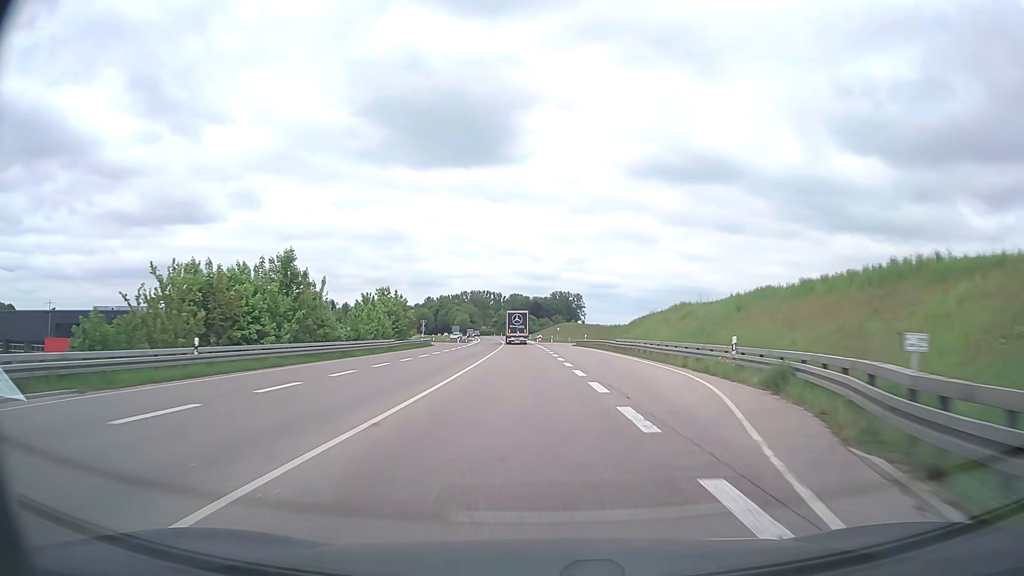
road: trunk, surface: asphalt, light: Day
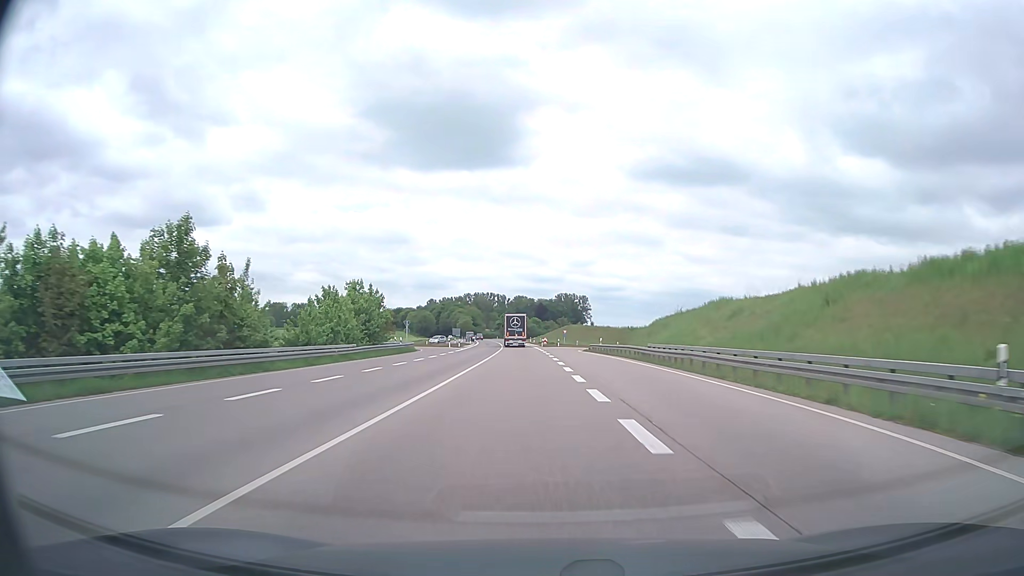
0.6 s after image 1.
(-0.1, +13.5) m; -1°
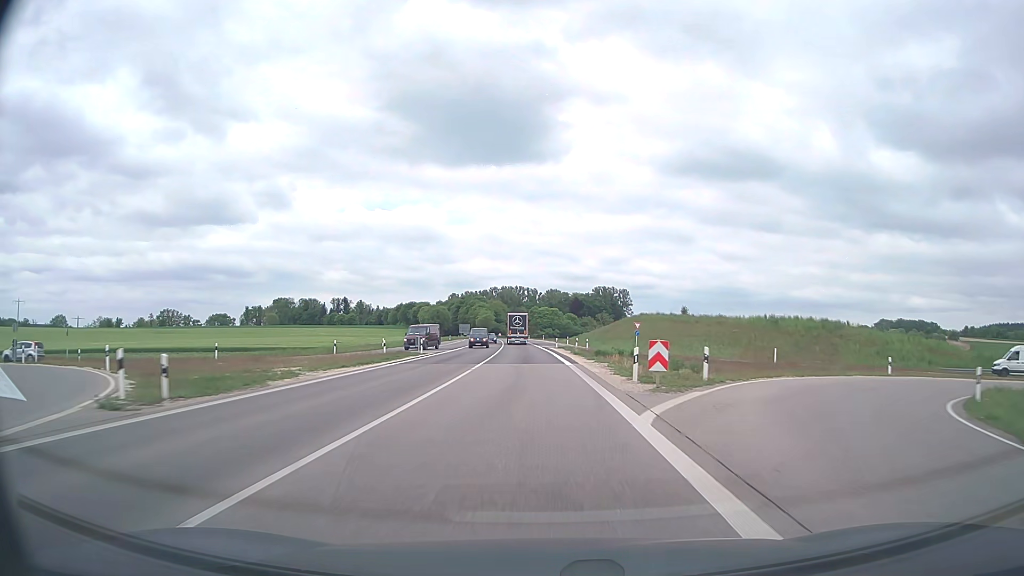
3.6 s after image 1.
(-1.6, +69.9) m; -3°
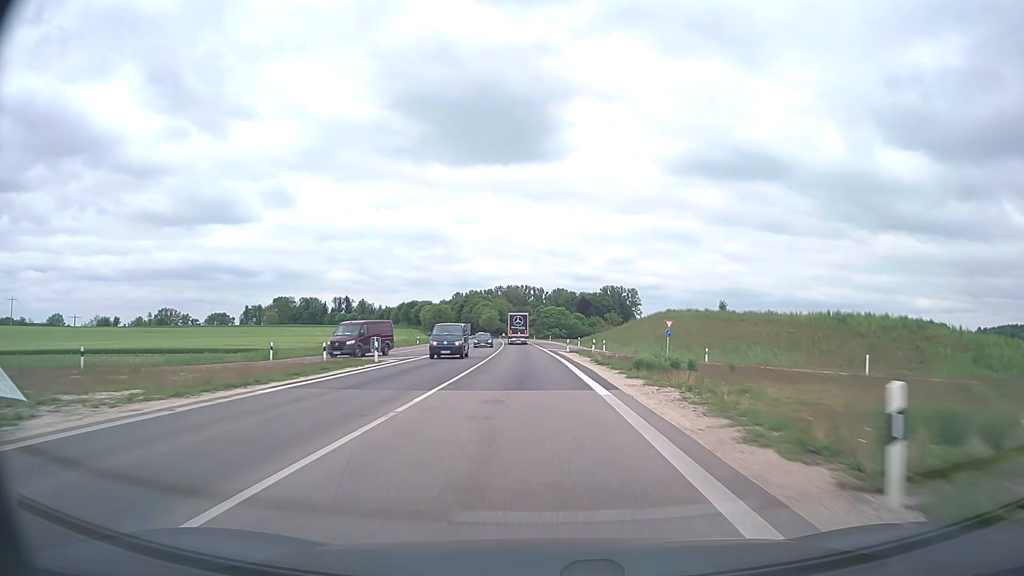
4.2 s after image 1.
(-0.1, +14.5) m; -1°
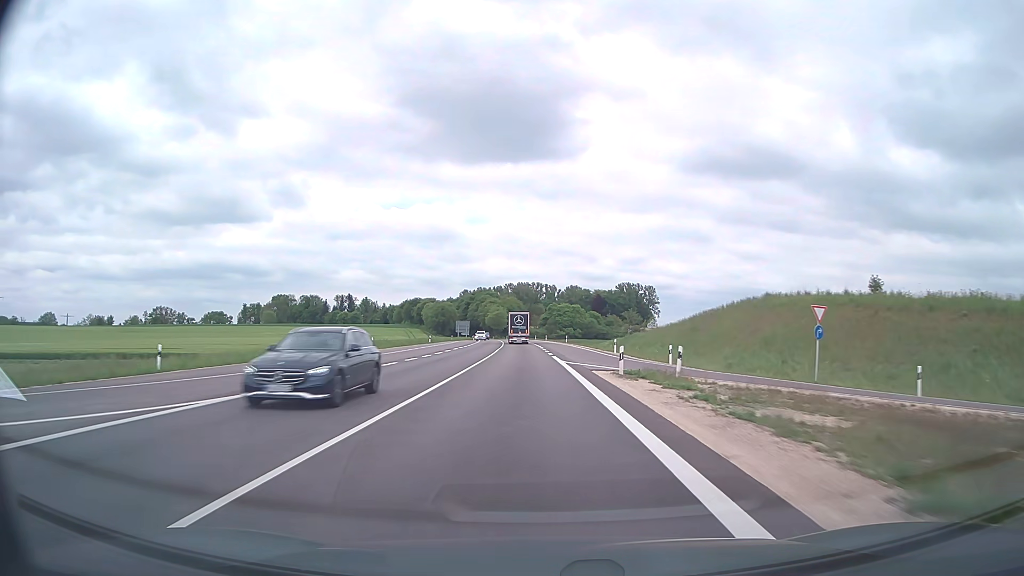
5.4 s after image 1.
(-0.2, +29.4) m; -1°
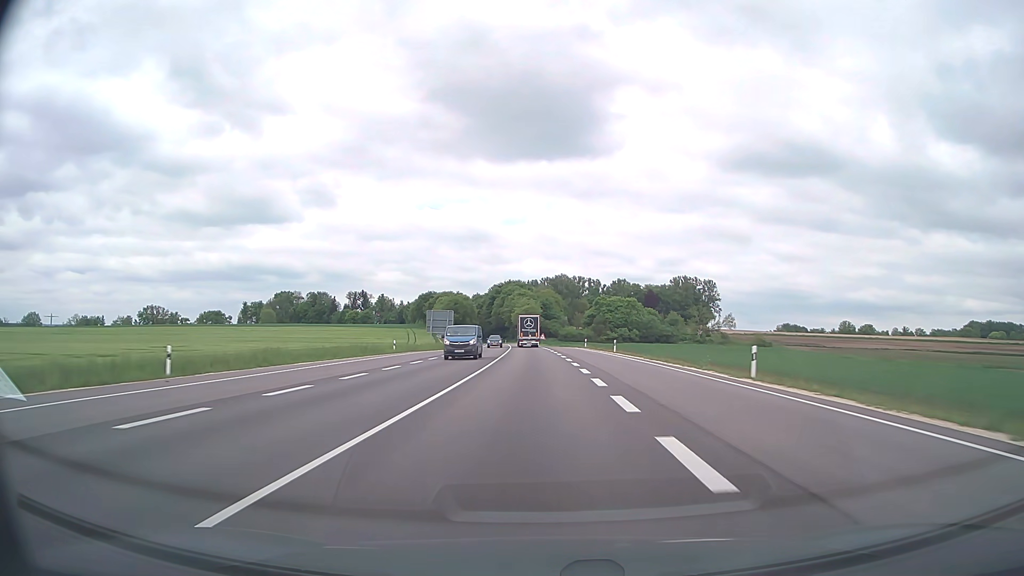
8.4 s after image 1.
(-1.9, +74.6) m; -3°
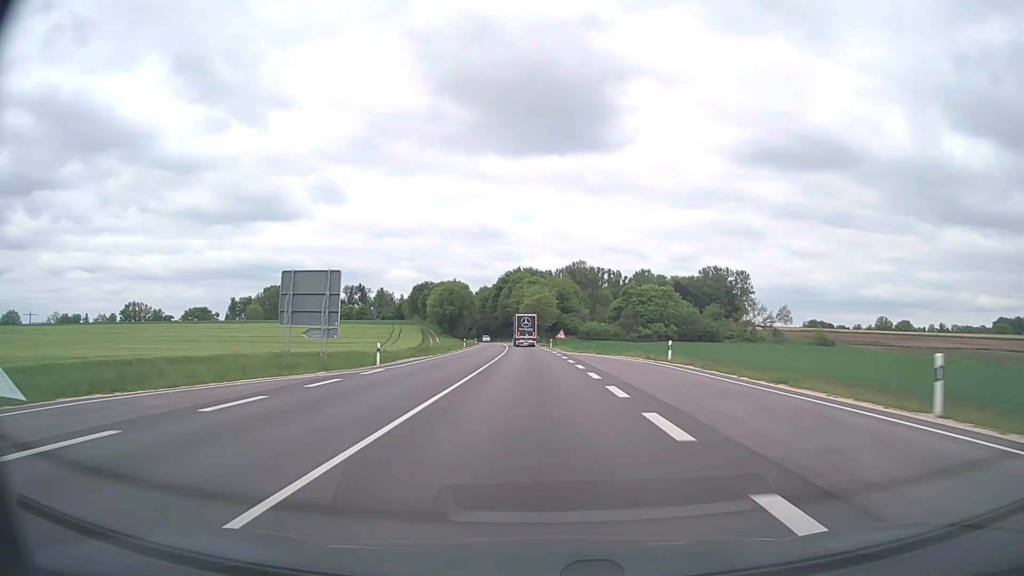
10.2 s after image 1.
(-0.6, +45.4) m; -1°
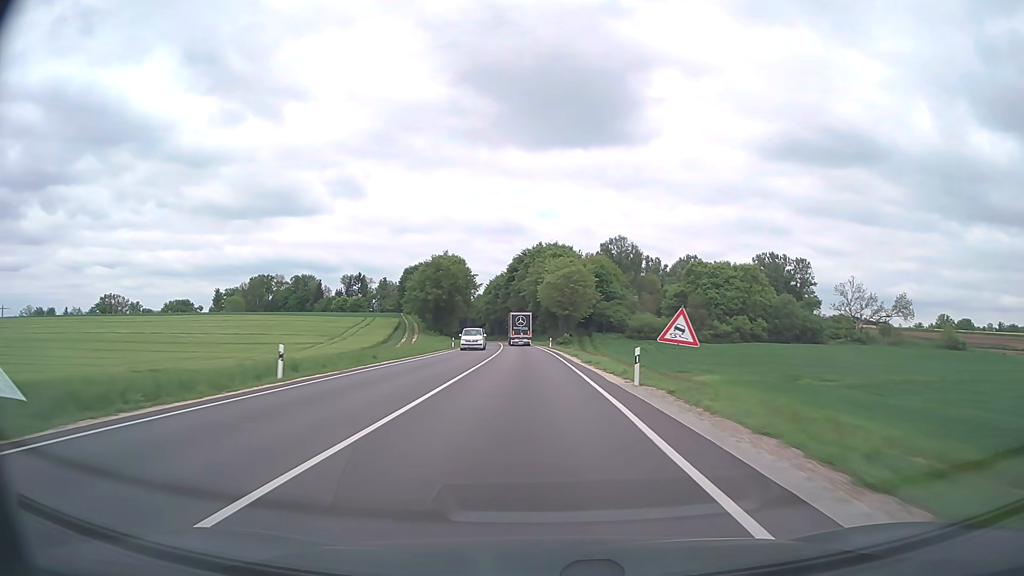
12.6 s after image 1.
(-0.9, +60.9) m; -2°
(0, +10) (0, +20) (0, +30) (-1, +40) (-1, +50) (-1, +60) (-2, +70) (-3, +80) (-3, +90) (-4, +100) m
